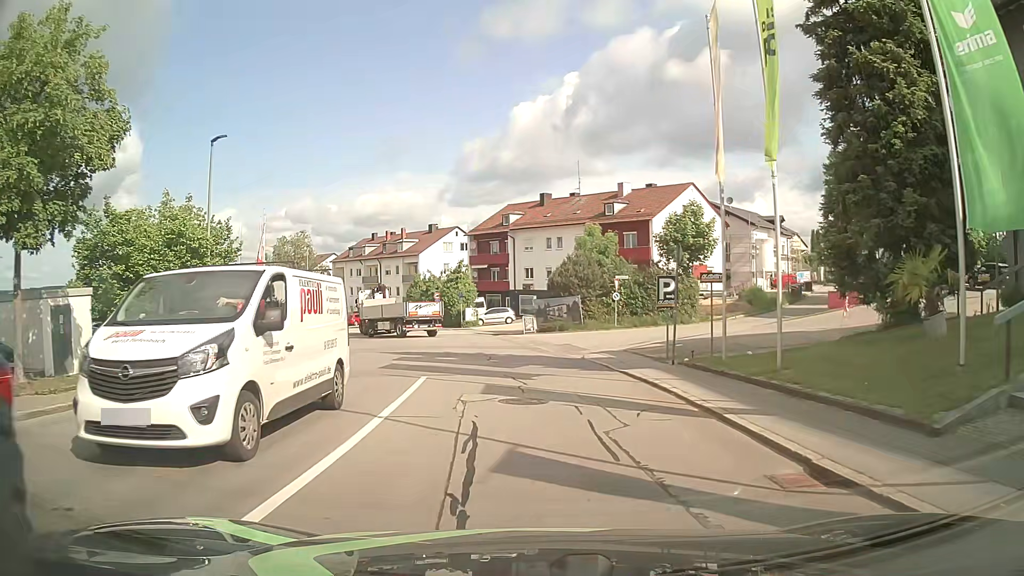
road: residential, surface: asphalt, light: Day
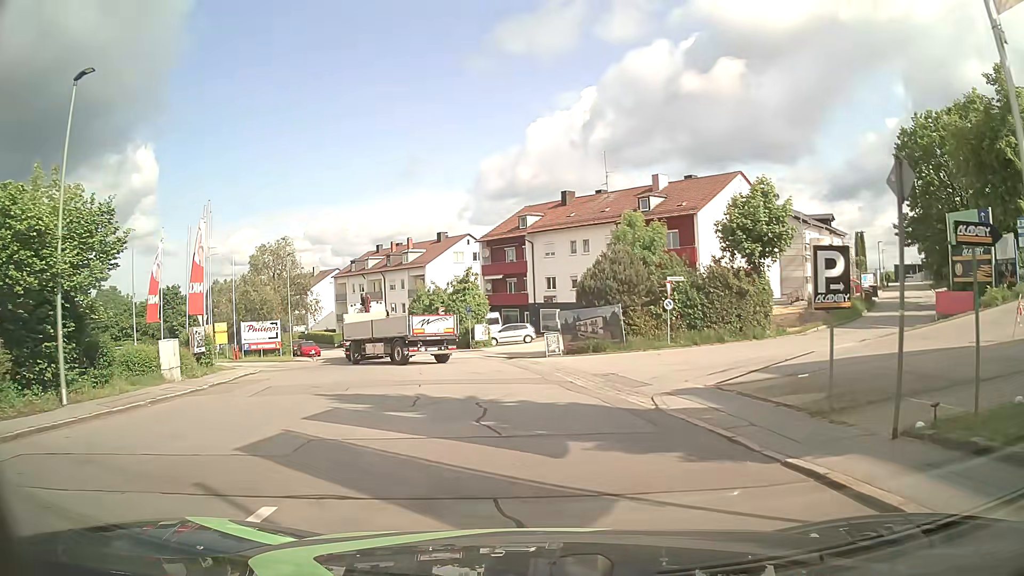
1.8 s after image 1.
(-0.1, +9.7) m; -2°
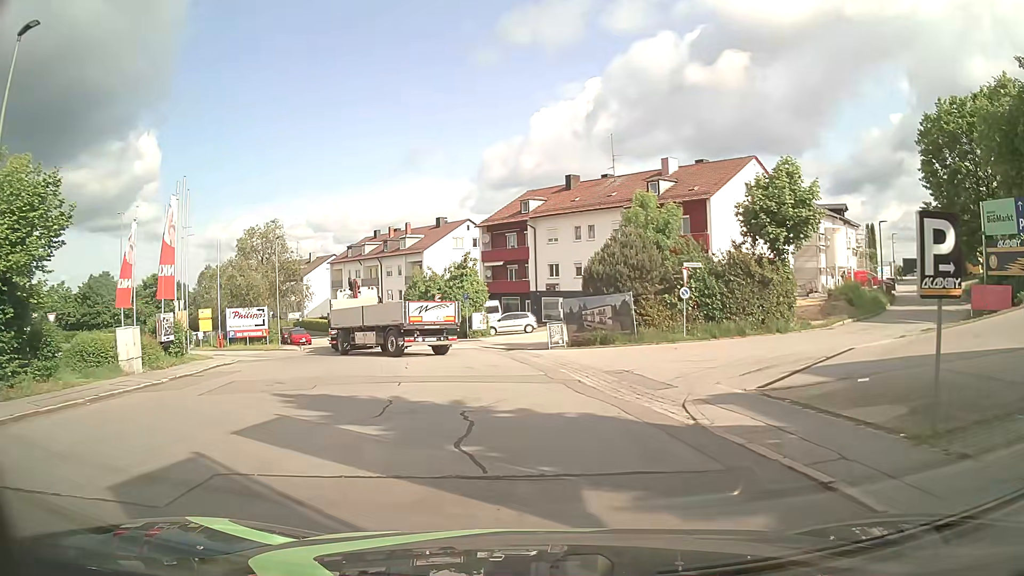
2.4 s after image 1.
(0.0, +2.7) m; -1°
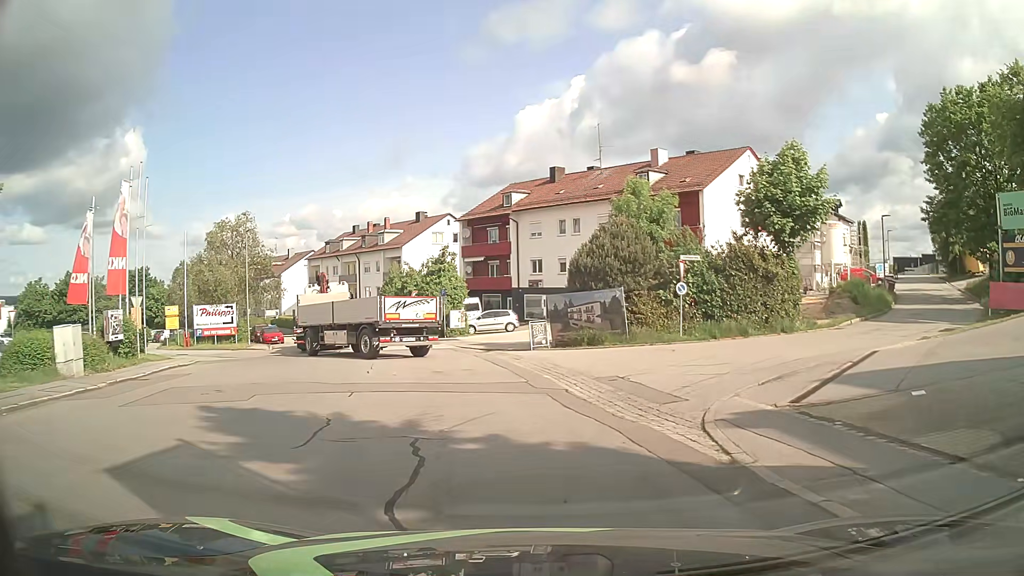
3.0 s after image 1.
(0.0, +2.4) m; +2°
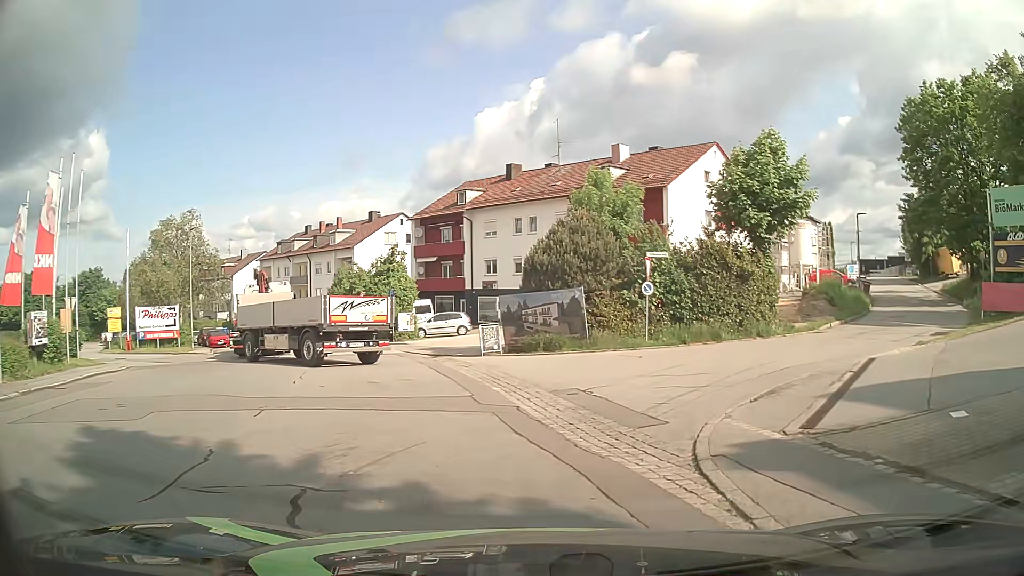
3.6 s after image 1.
(+0.1, +2.1) m; +4°
